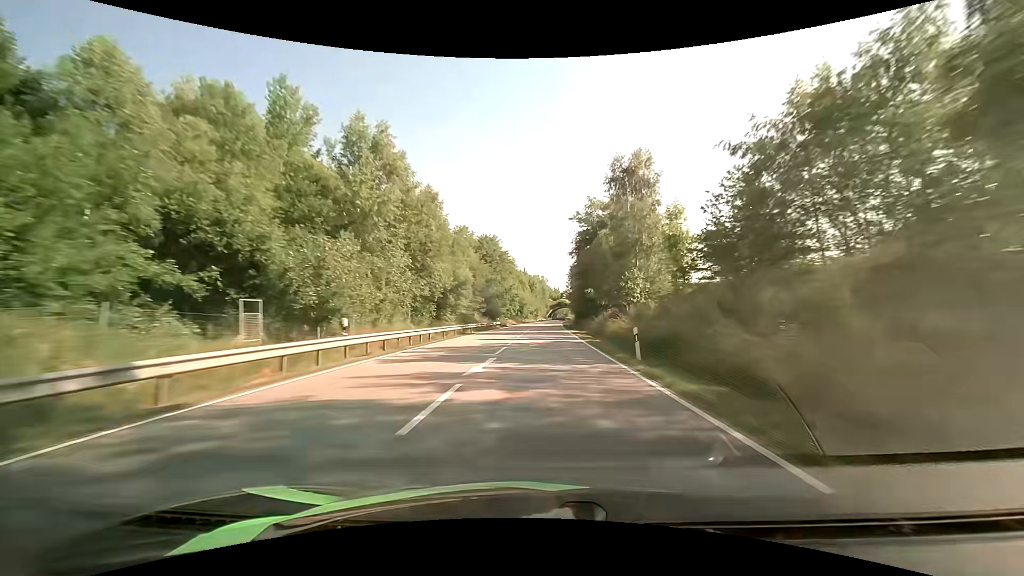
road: primary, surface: asphalt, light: Day
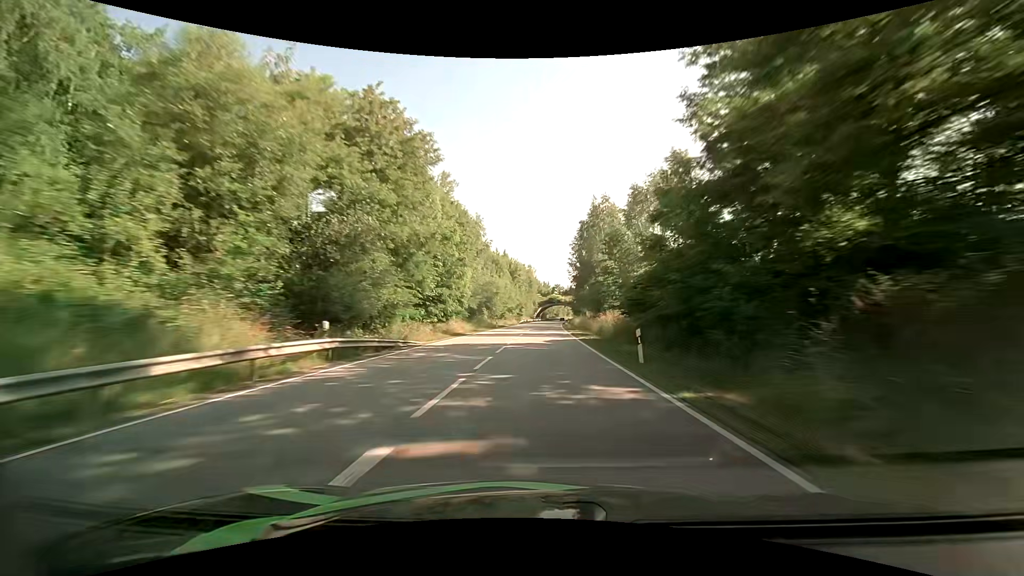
(+0.7, +53.1) m; +1°
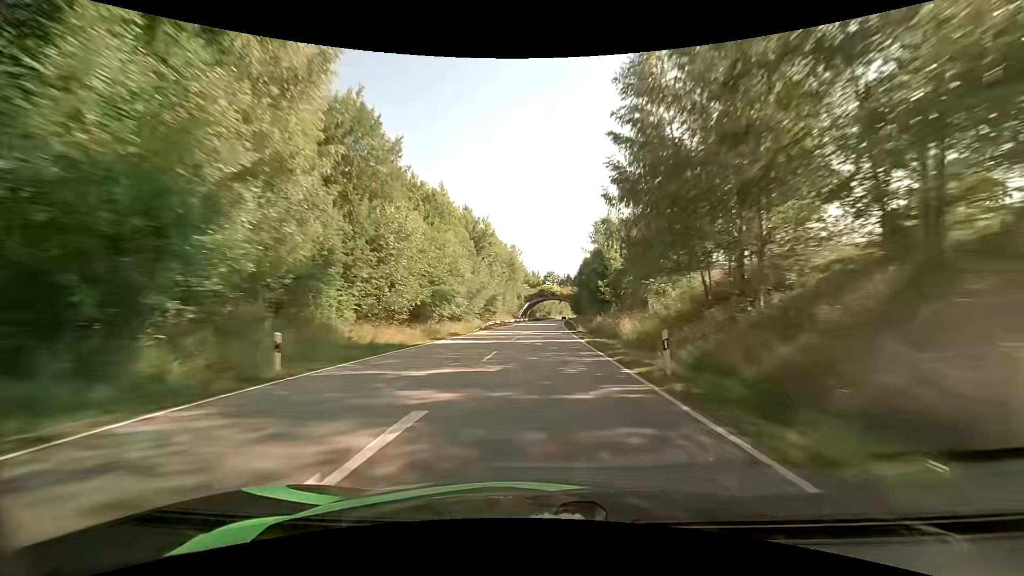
(+0.7, +52.8) m; +1°
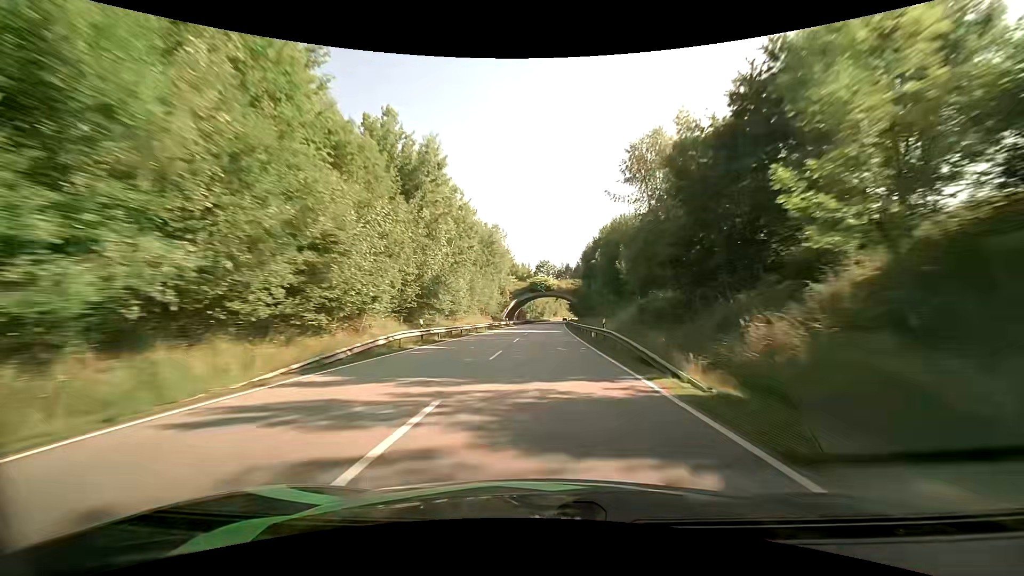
(+0.3, +35.1) m; +1°
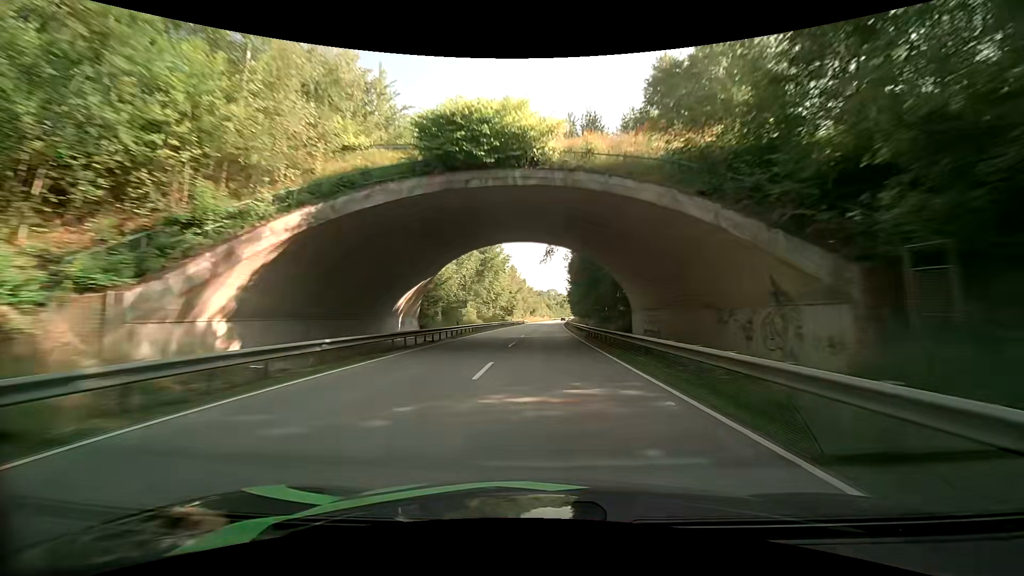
(+2.3, +89.0) m; +3°
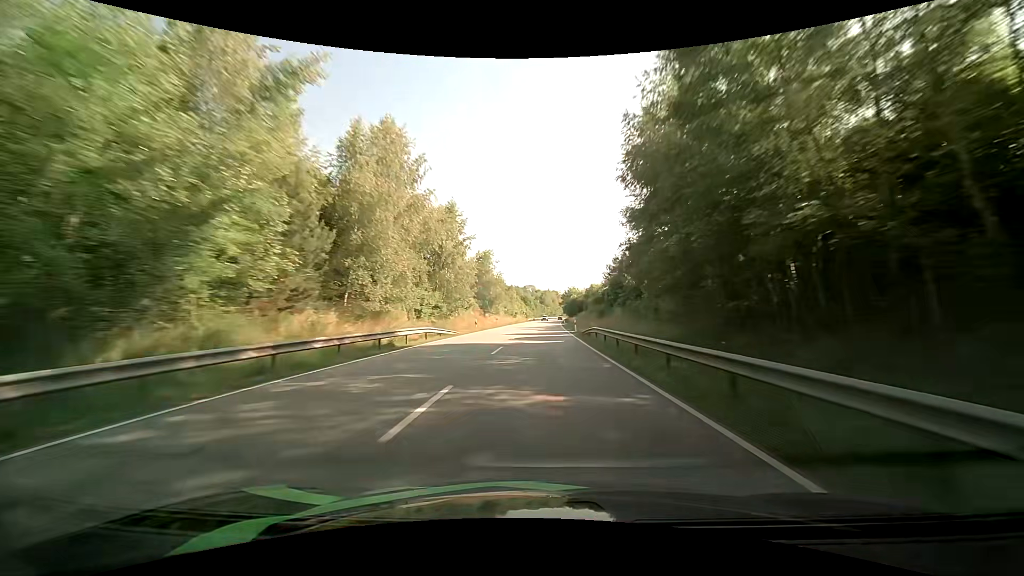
(+2.1, +89.4) m; +3°
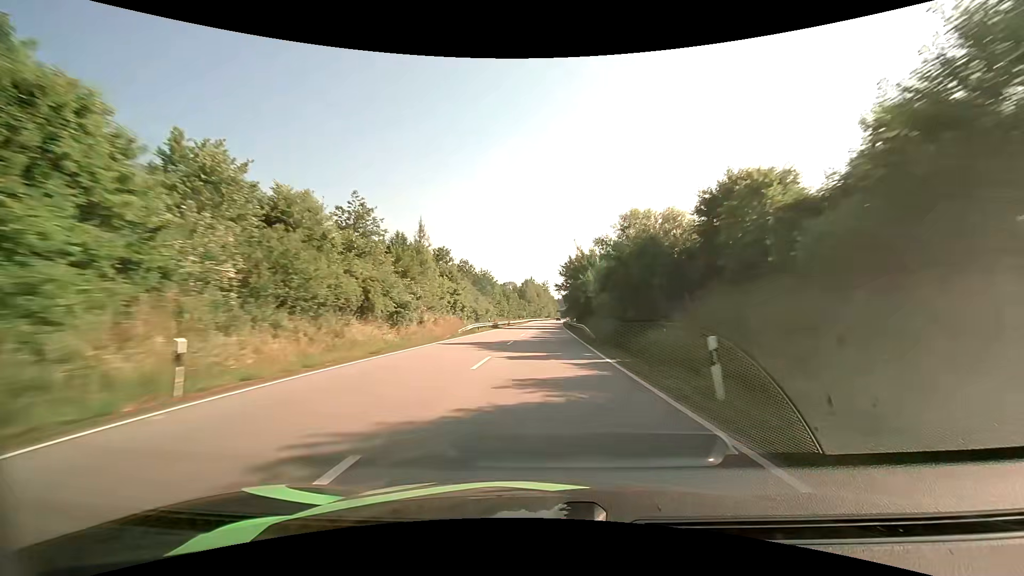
(+1.7, +88.9) m; +2°
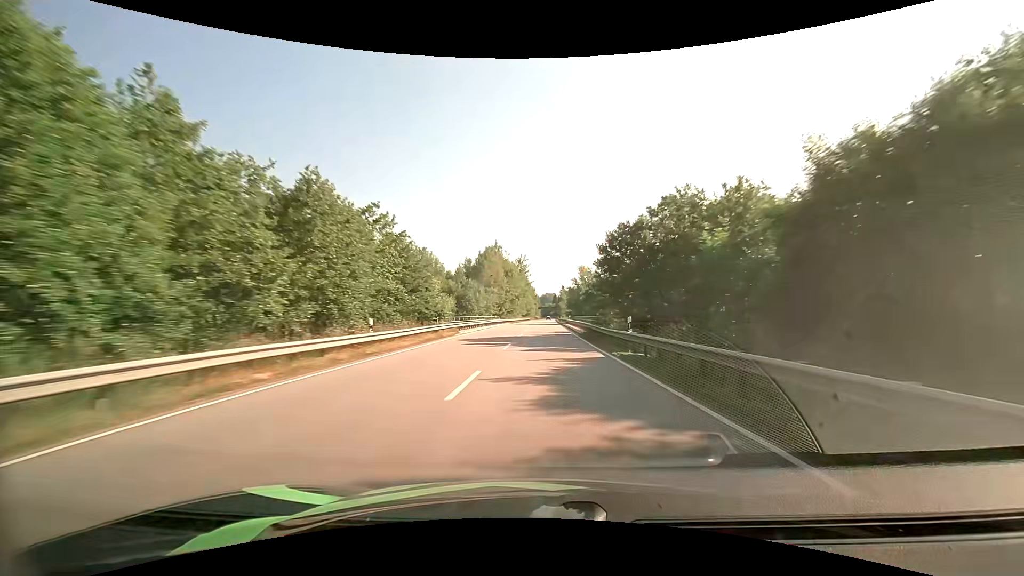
(+1.6, +88.5) m; +2°
(0, +10) (0, +20) (0, +30) (0, +40) (0, +50) (+1, +60) (+1, +70) (+1, +80) (+1, +90) (+1, +100) m
